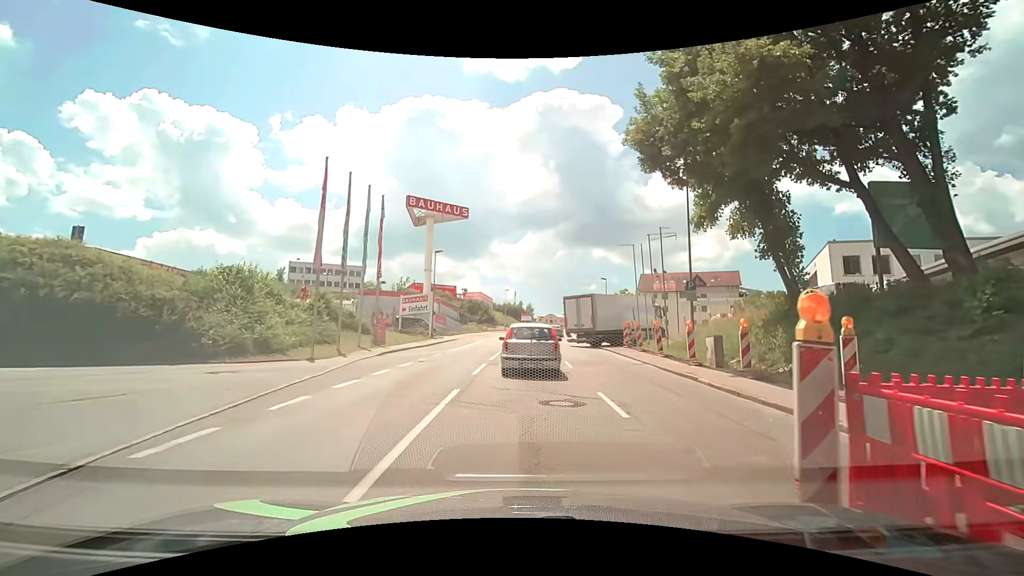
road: tertiary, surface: asphalt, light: Day
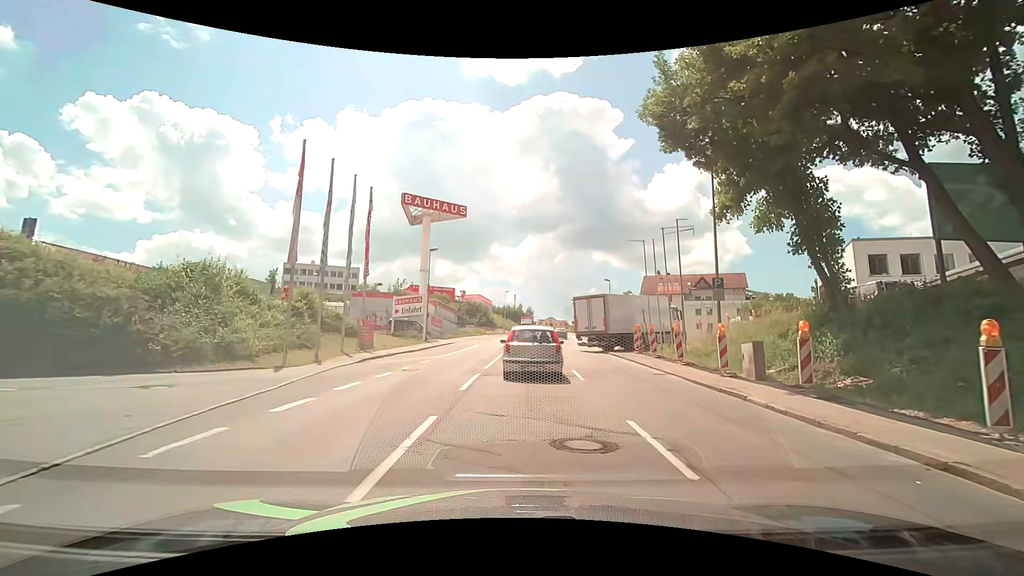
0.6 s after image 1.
(0.0, +3.0) m; +1°
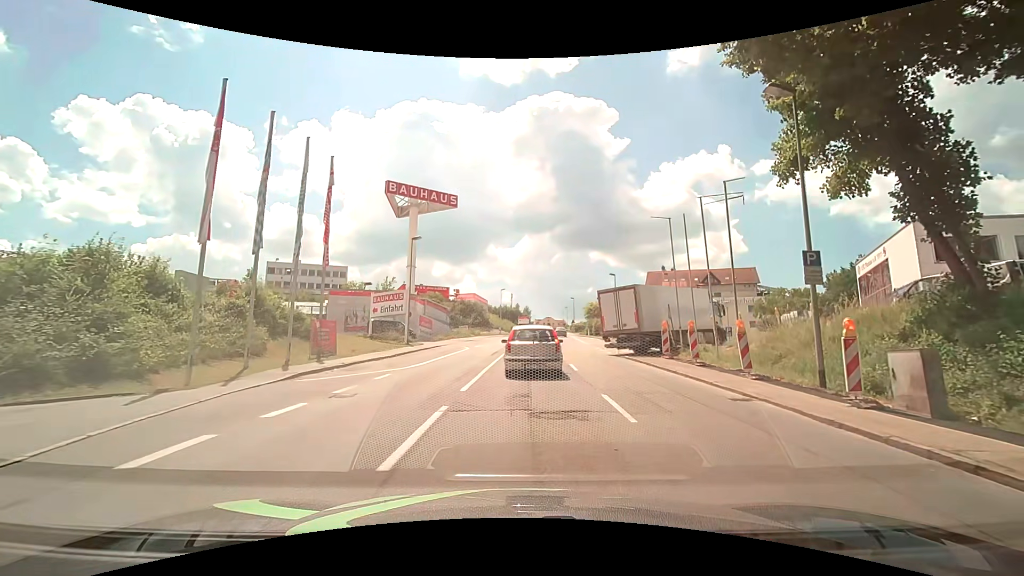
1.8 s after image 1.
(0.0, +6.4) m; 0°
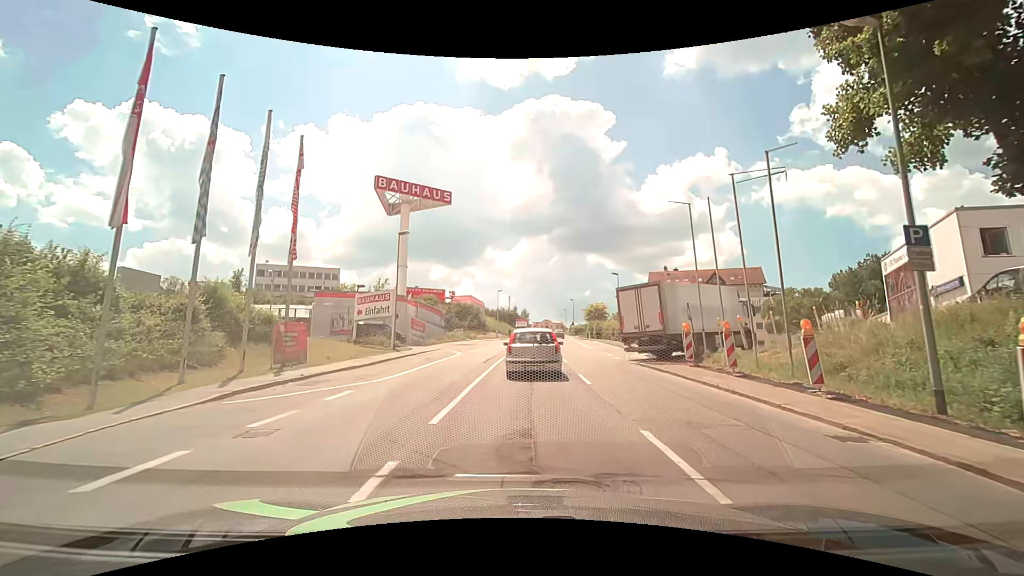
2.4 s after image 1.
(0.0, +3.6) m; 0°
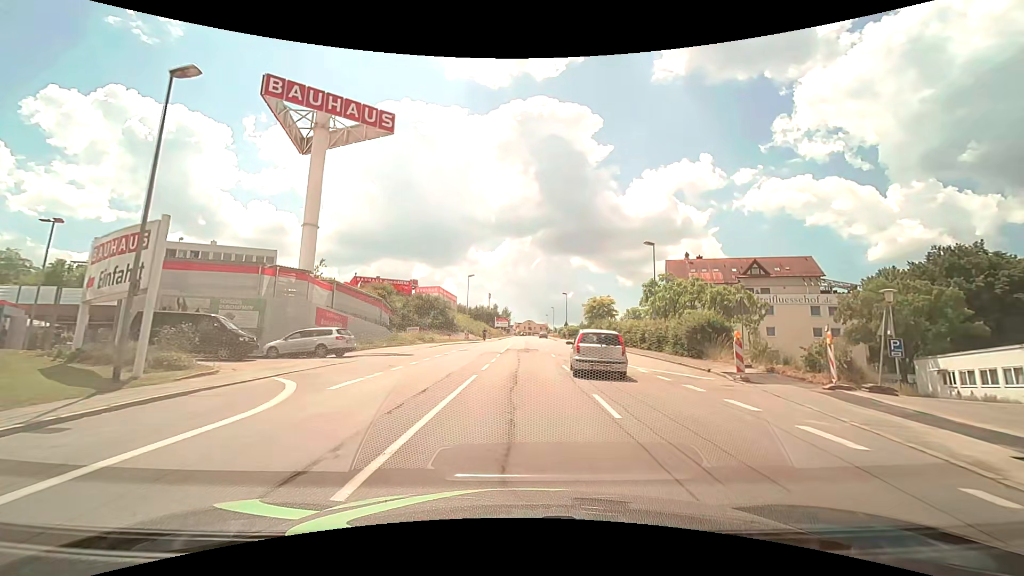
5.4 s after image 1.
(+0.5, +23.5) m; +2°
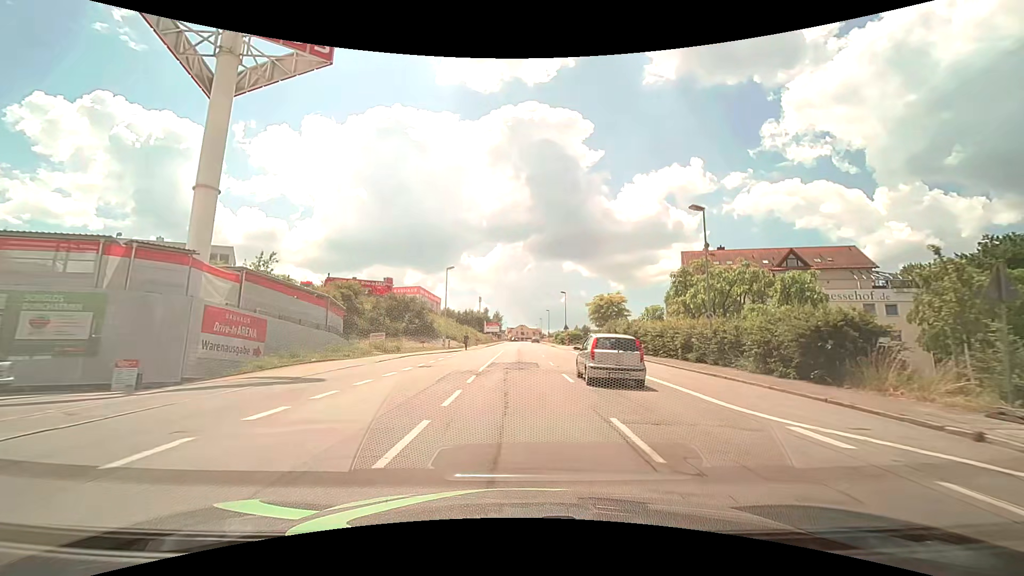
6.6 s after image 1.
(+0.2, +12.2) m; +1°
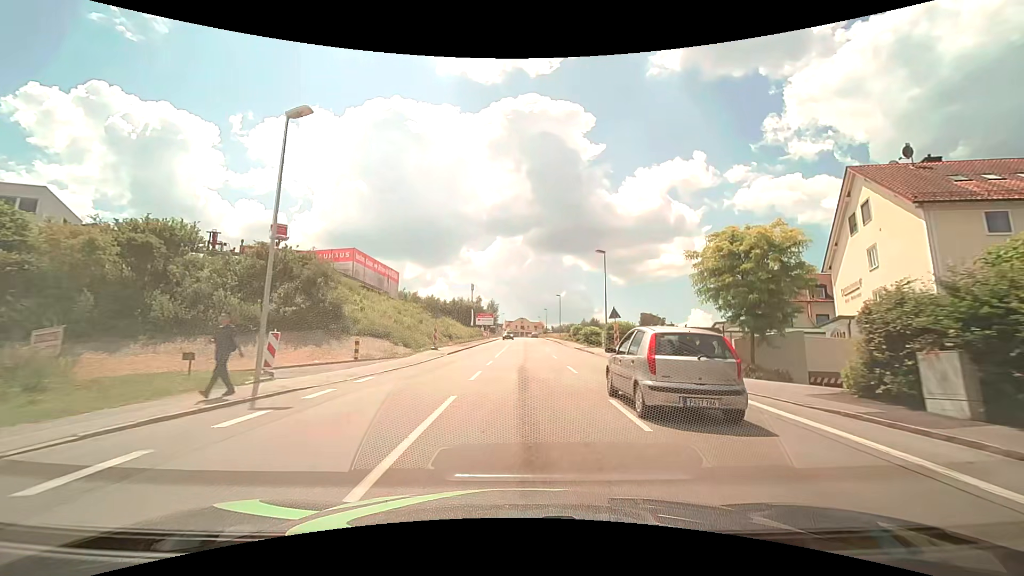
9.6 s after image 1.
(-0.1, +34.6) m; 0°
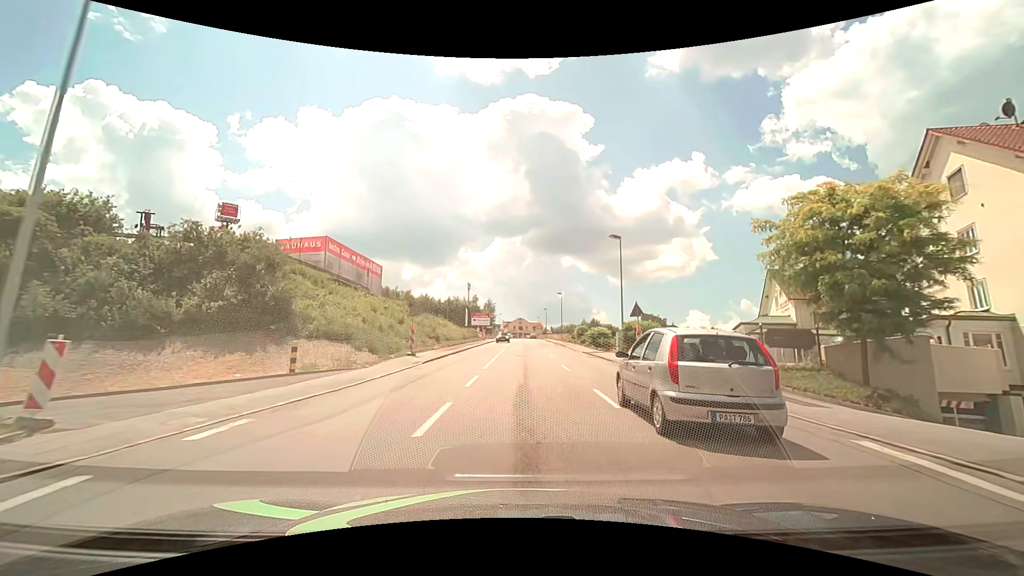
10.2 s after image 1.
(0.0, +7.0) m; 0°
(0, +10) (0, +20) (0, +30) (0, +40) (0, +50) (0, +60) (+1, +70) (+1, +80) (+1, +90) (+1, +100) m
